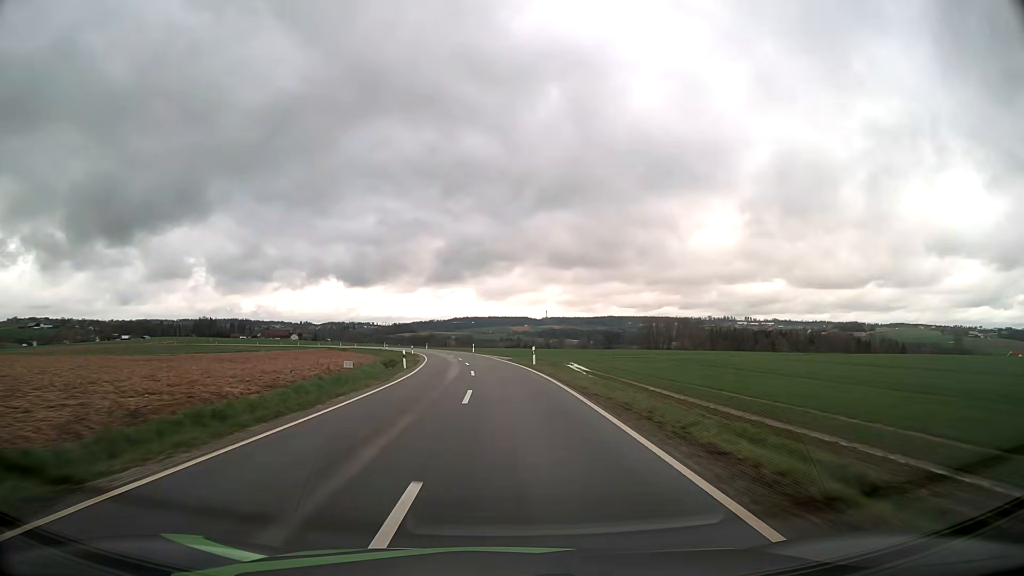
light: Day
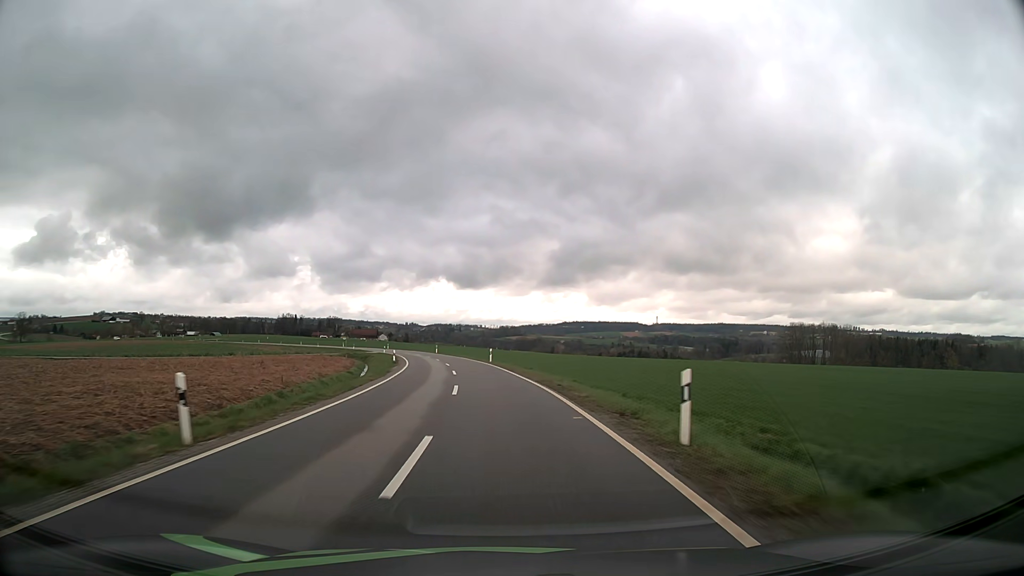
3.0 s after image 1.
(-4.4, +69.8) m; -9°
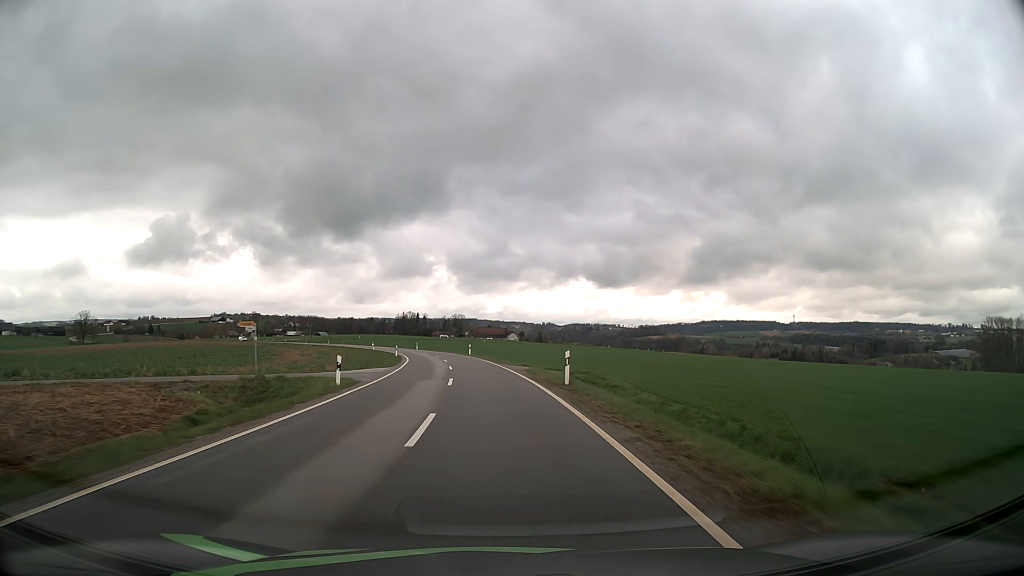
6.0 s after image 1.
(-7.4, +70.3) m; -12°
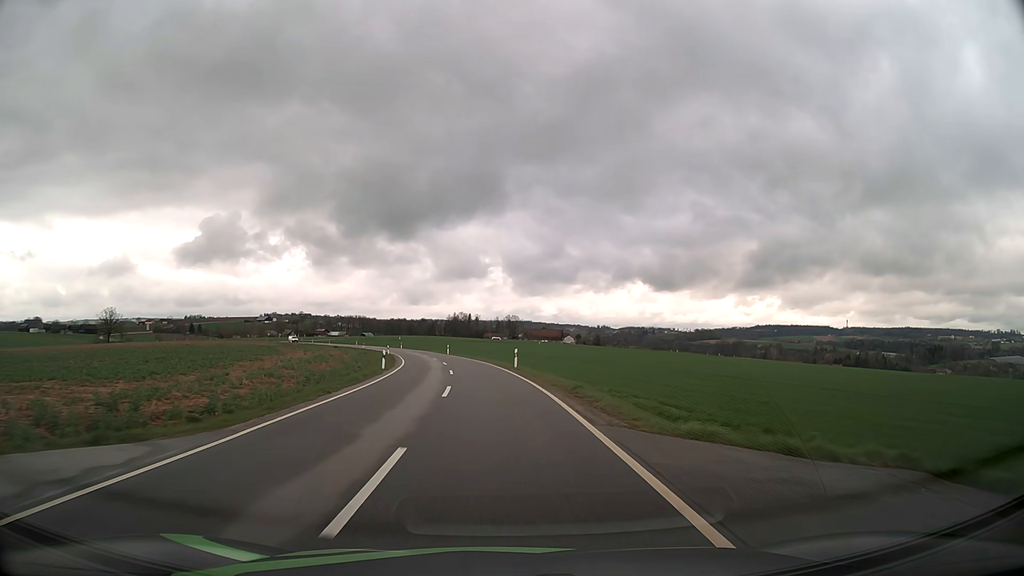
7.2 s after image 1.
(-1.2, +28.5) m; -5°
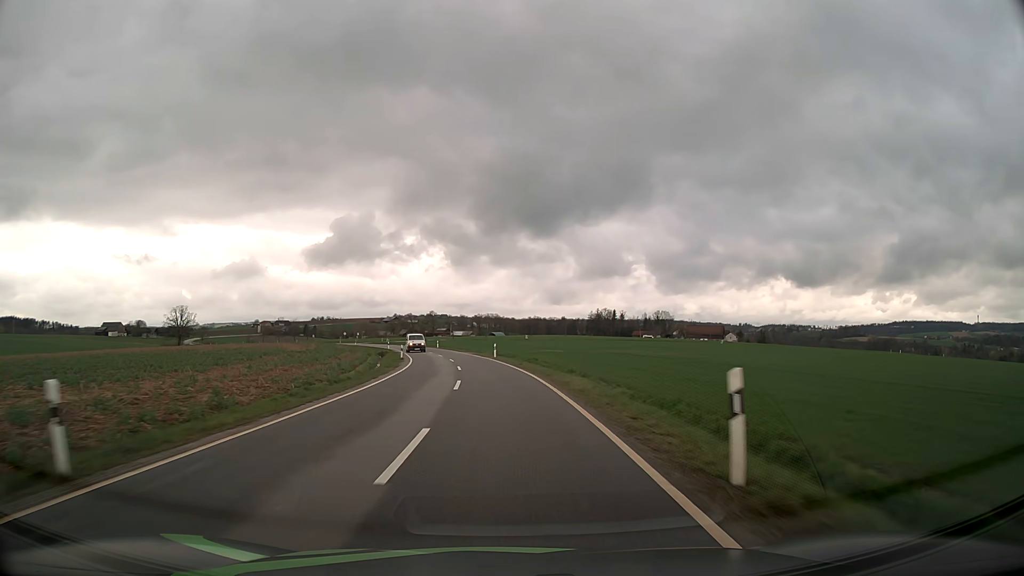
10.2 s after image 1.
(-7.2, +71.4) m; -12°
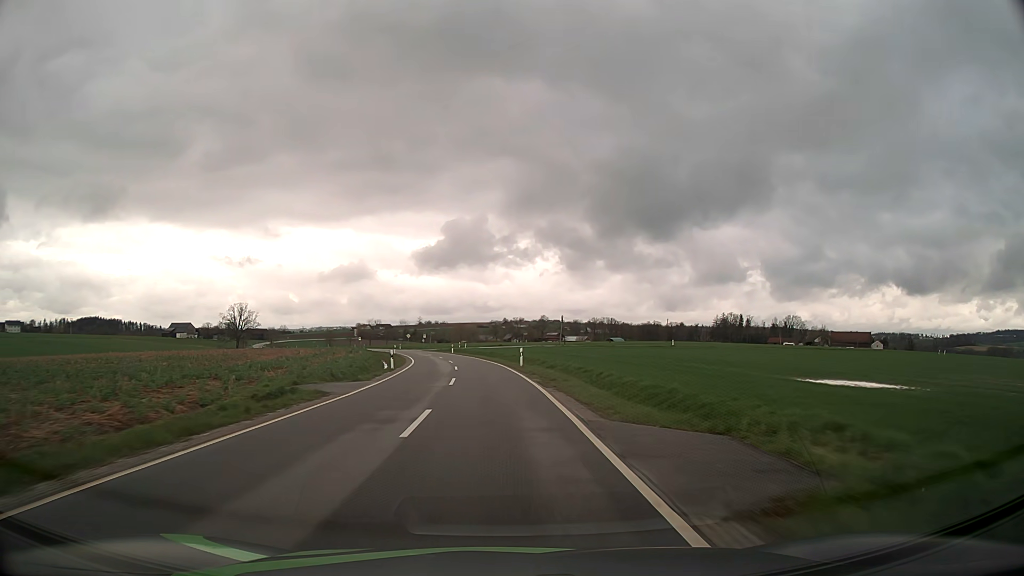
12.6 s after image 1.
(-4.5, +57.7) m; -10°
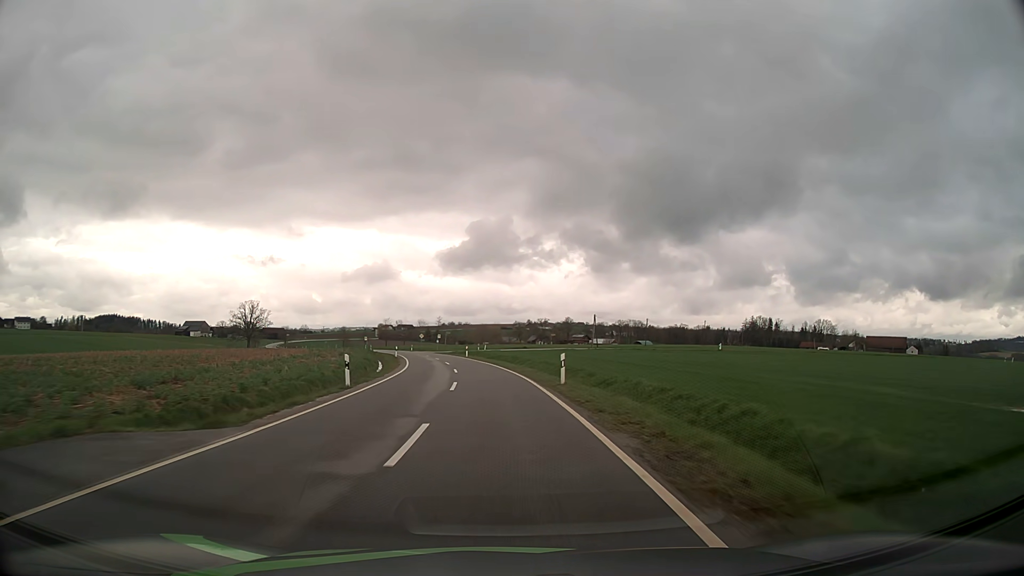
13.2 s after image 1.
(-0.3, +14.5) m; -2°
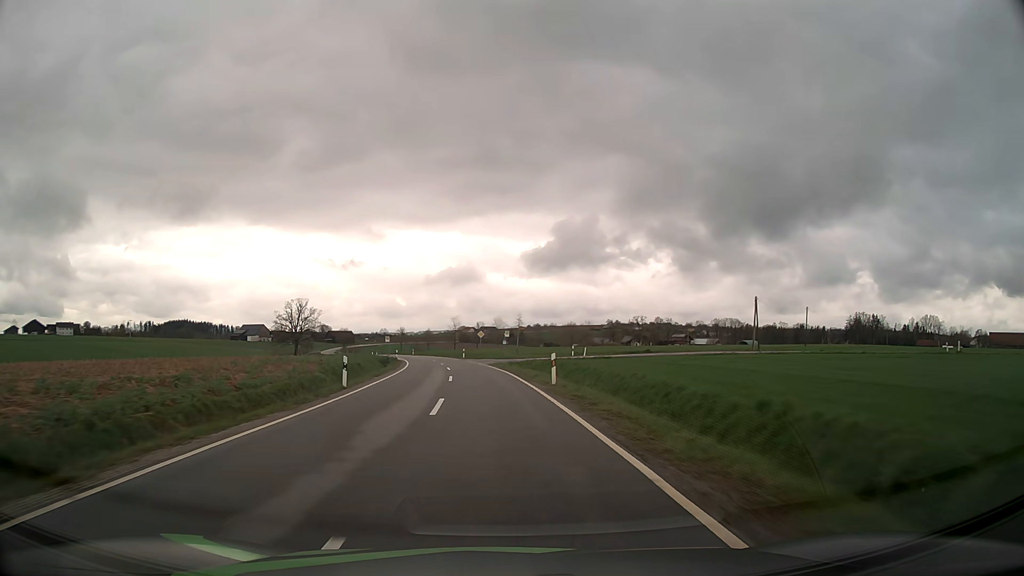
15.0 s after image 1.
(-2.4, +43.5) m; -7°
(0, +10) (-1, +20) (-1, +30) (-2, +40) (-4, +50) (-5, +60) (-7, +70) (-9, +79) (-11, +89) (-13, +99) m
